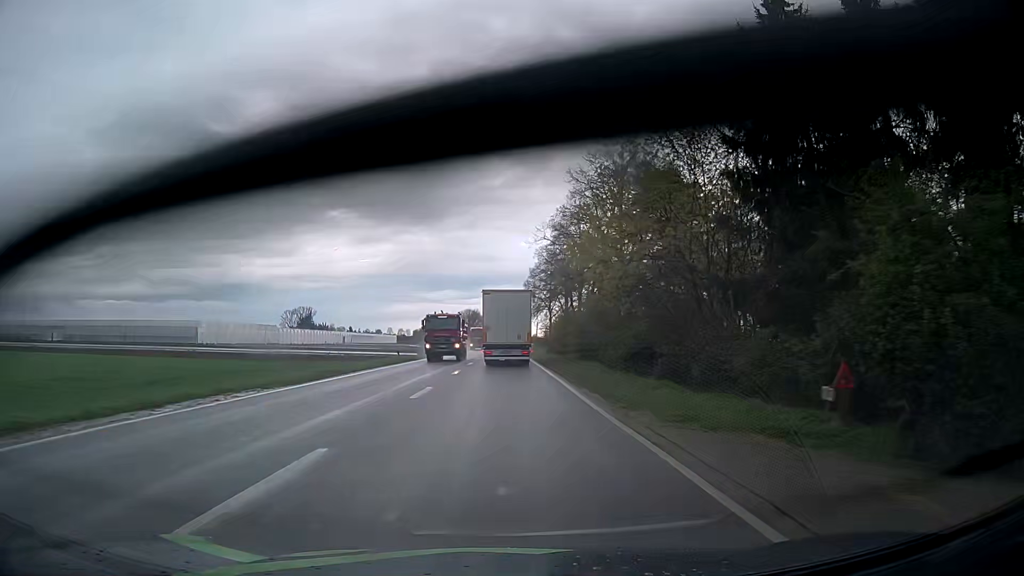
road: primary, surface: asphalt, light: Day
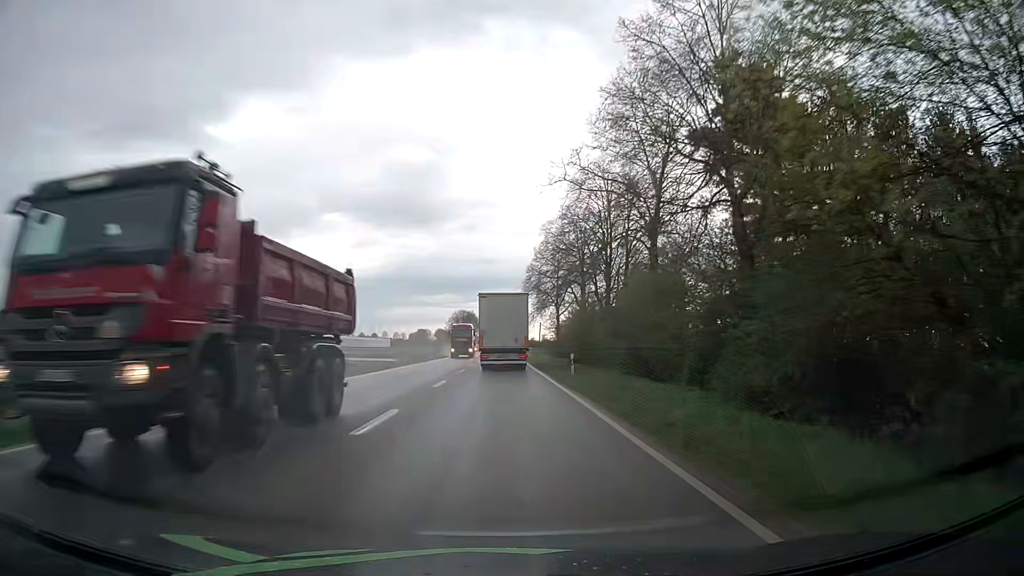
(-0.2, +18.1) m; 0°
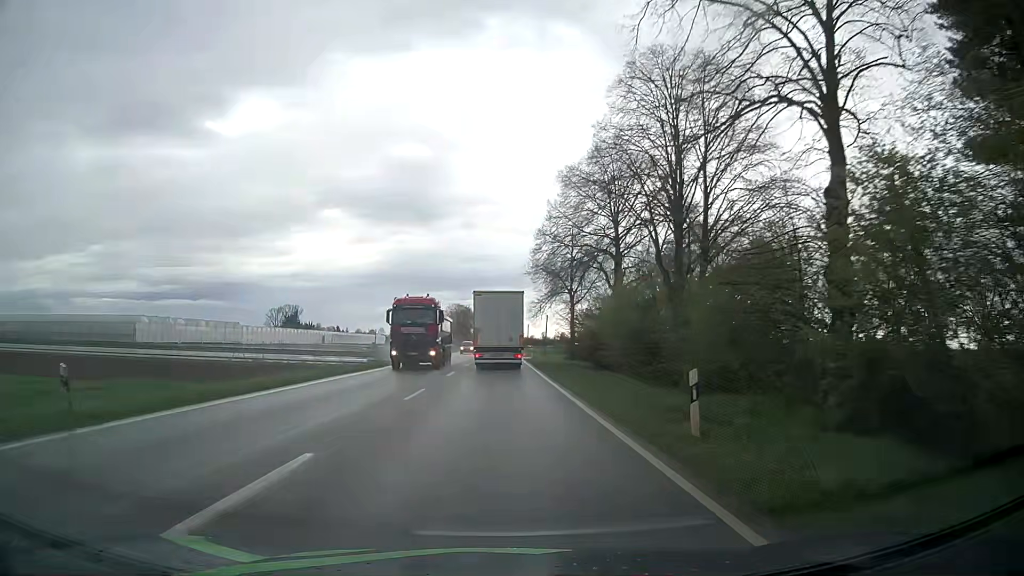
(0.0, +17.7) m; 0°
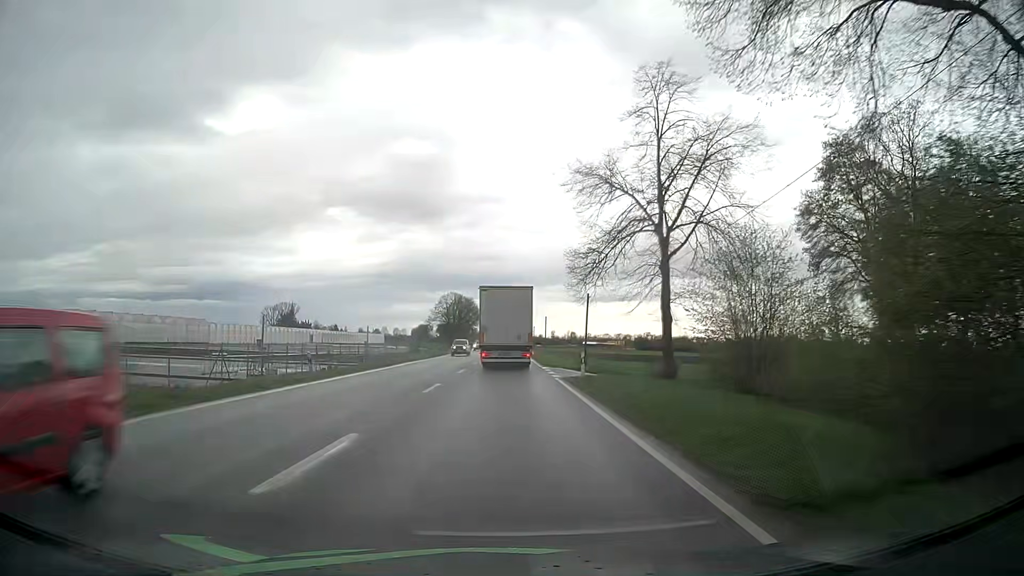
(-0.3, +34.2) m; -1°
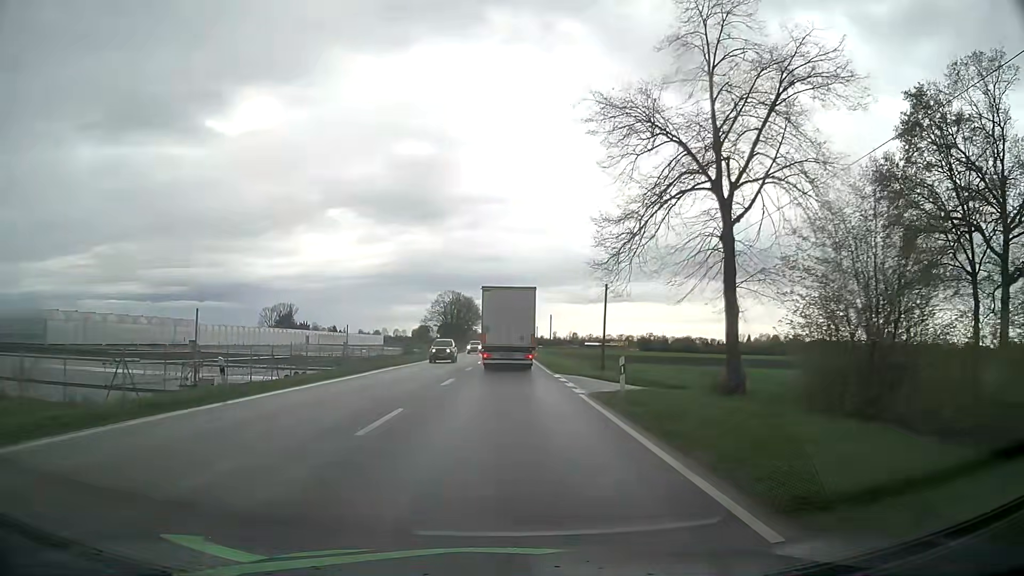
(0.0, +8.2) m; 0°
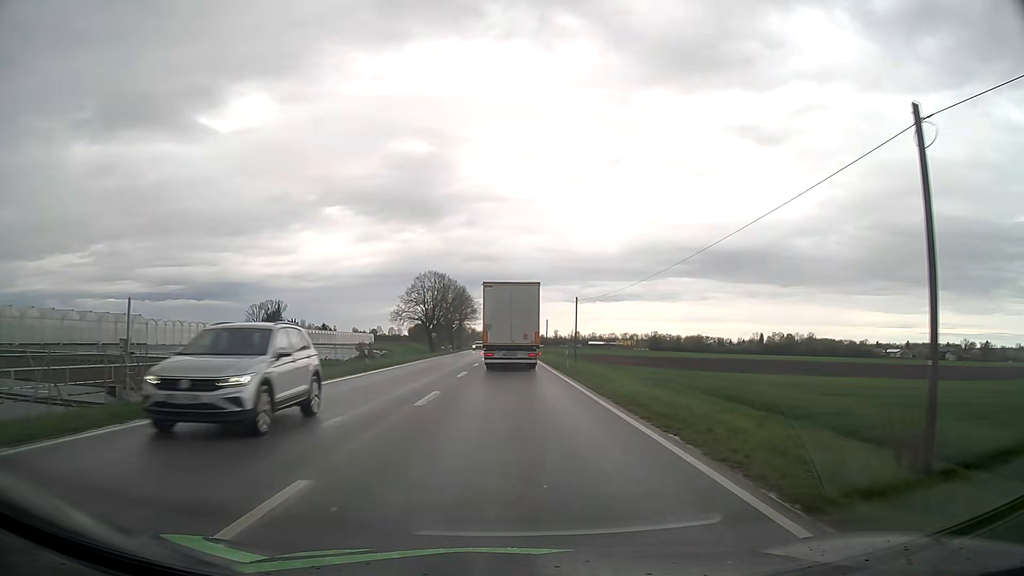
(+0.1, +31.3) m; 0°
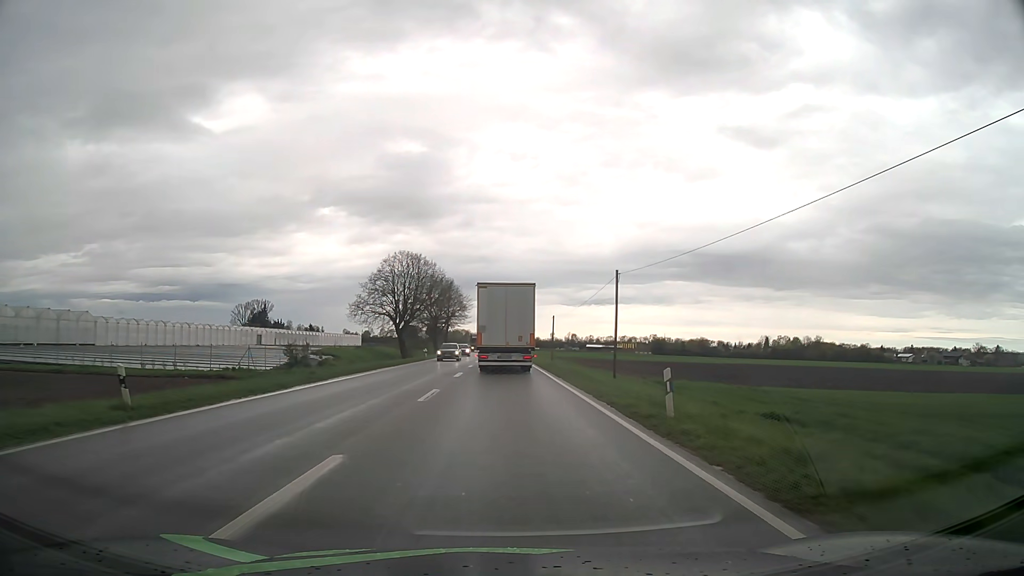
(+0.1, +22.3) m; 0°
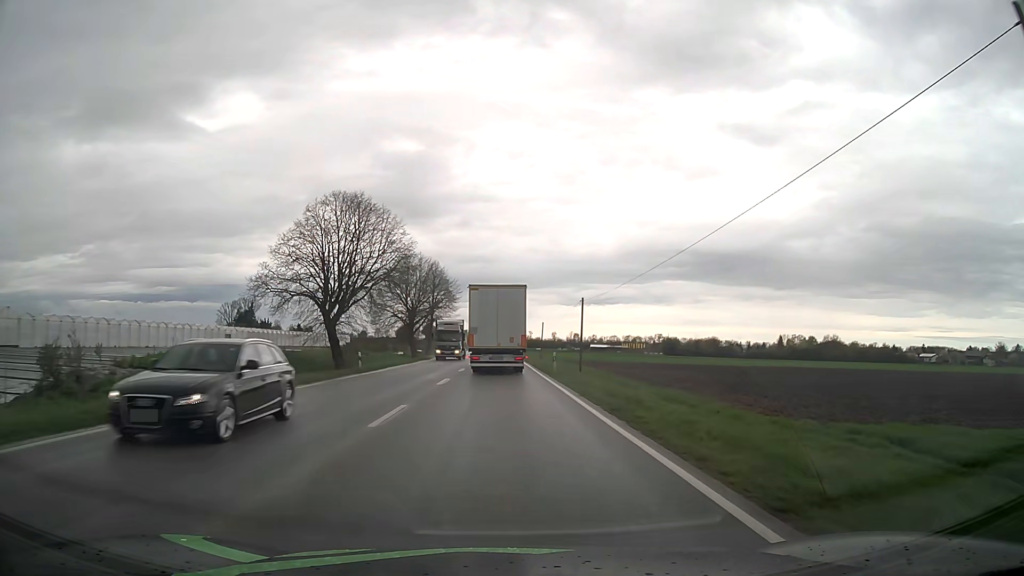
(0.0, +28.8) m; 0°
